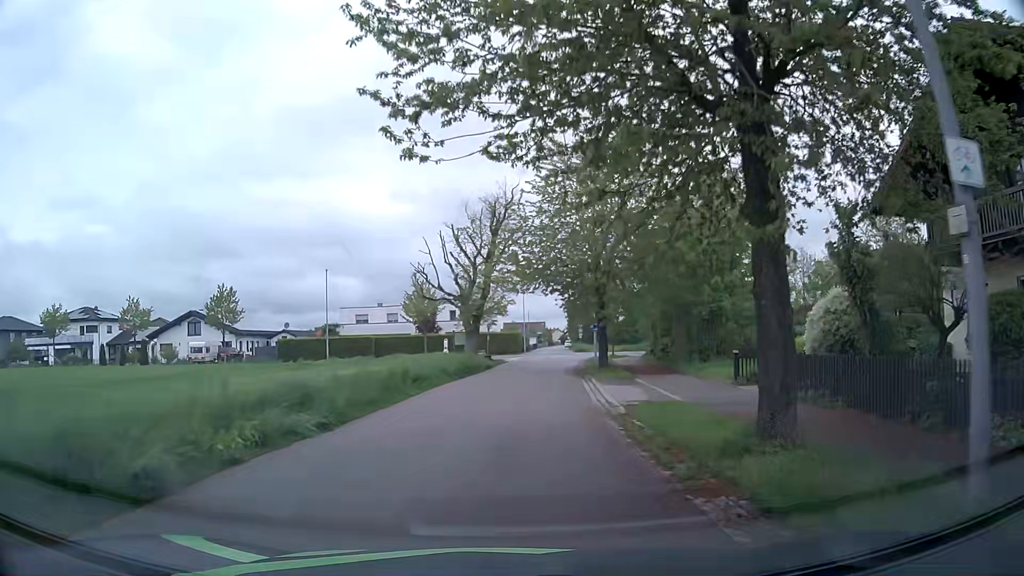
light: Day
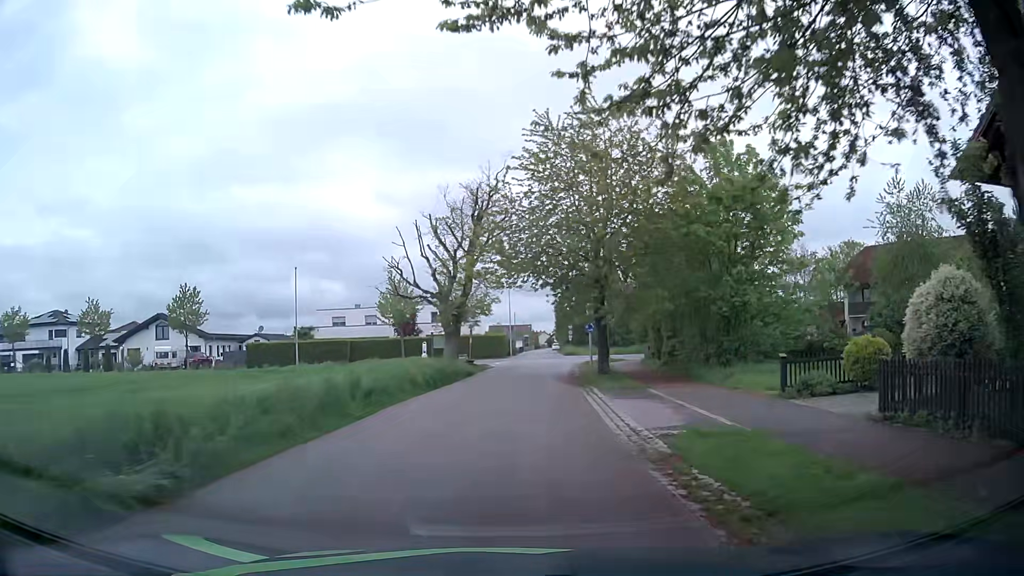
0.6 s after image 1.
(0.0, +4.8) m; +1°
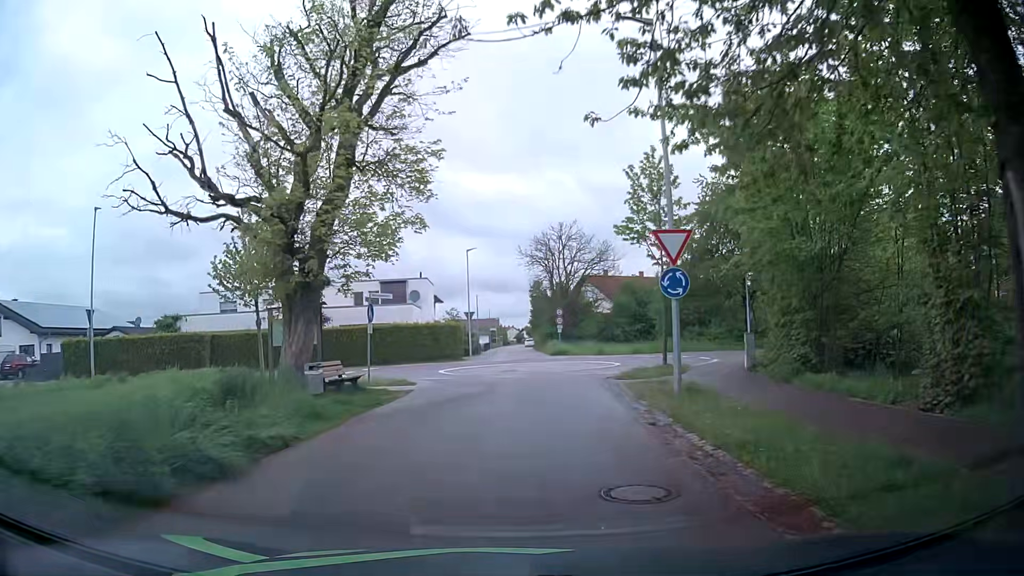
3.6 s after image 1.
(+0.8, +24.8) m; +3°
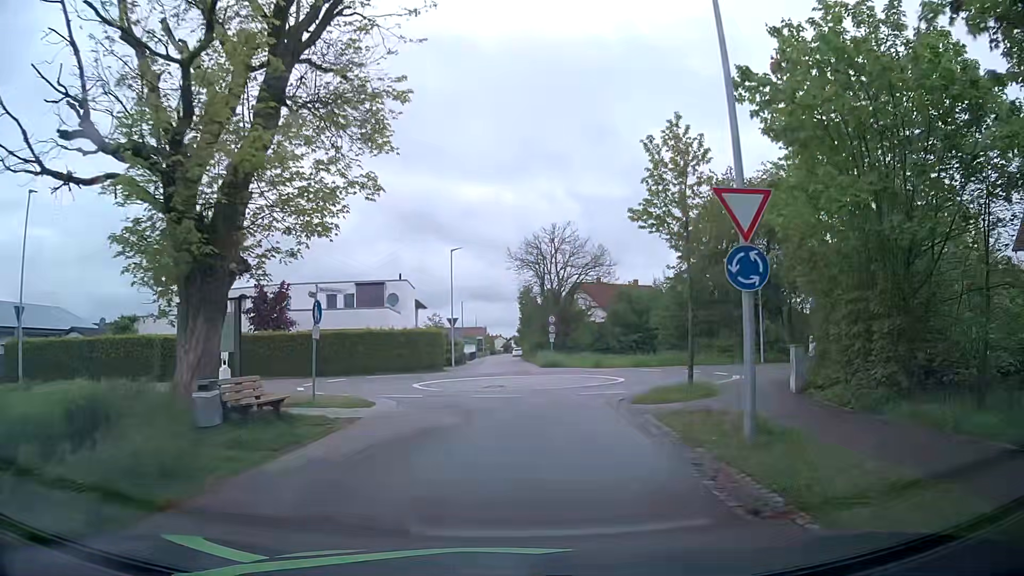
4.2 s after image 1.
(0.0, +4.7) m; +2°
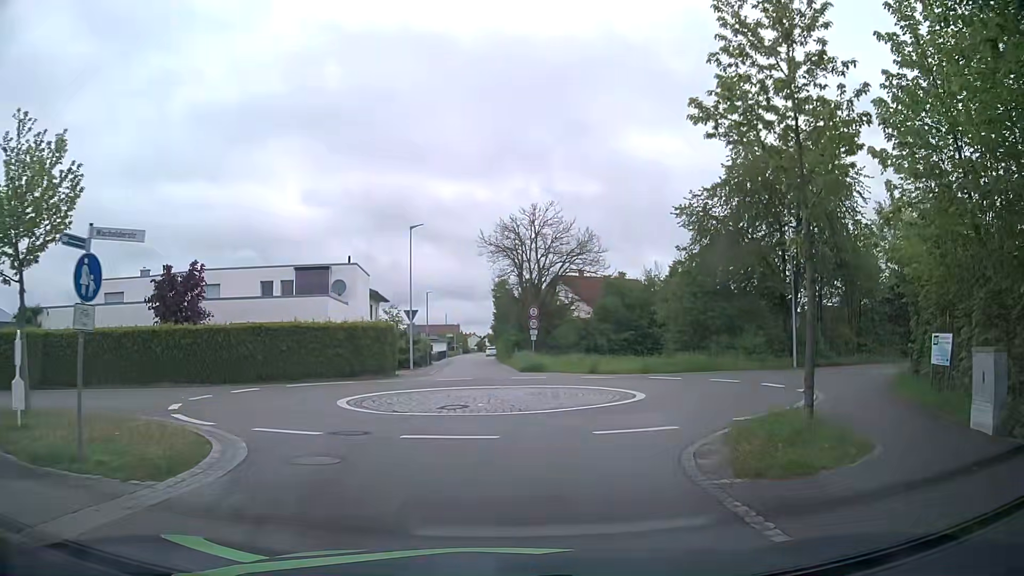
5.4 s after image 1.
(+0.1, +8.6) m; +2°
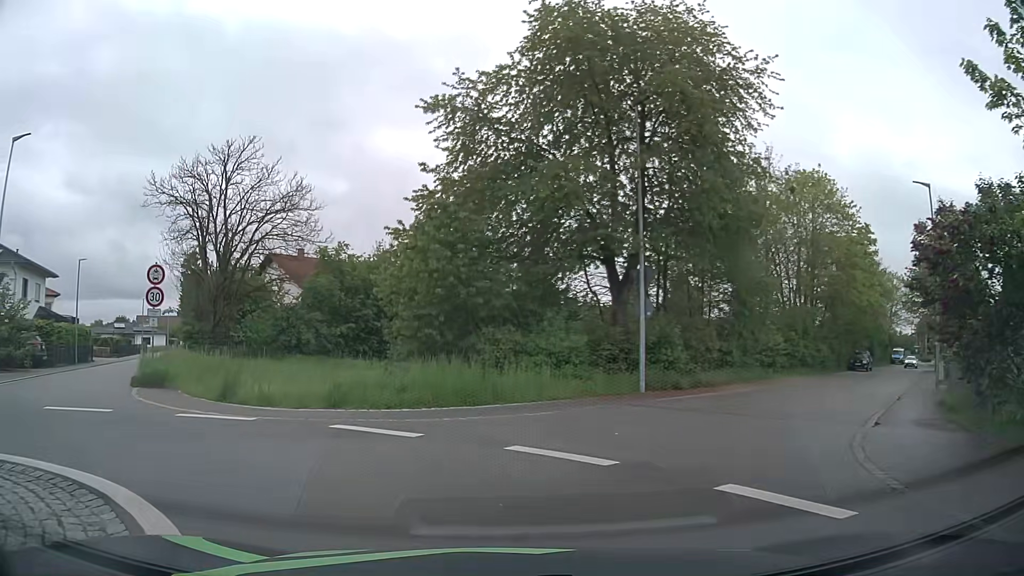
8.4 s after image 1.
(+3.4, +15.8) m; +22°
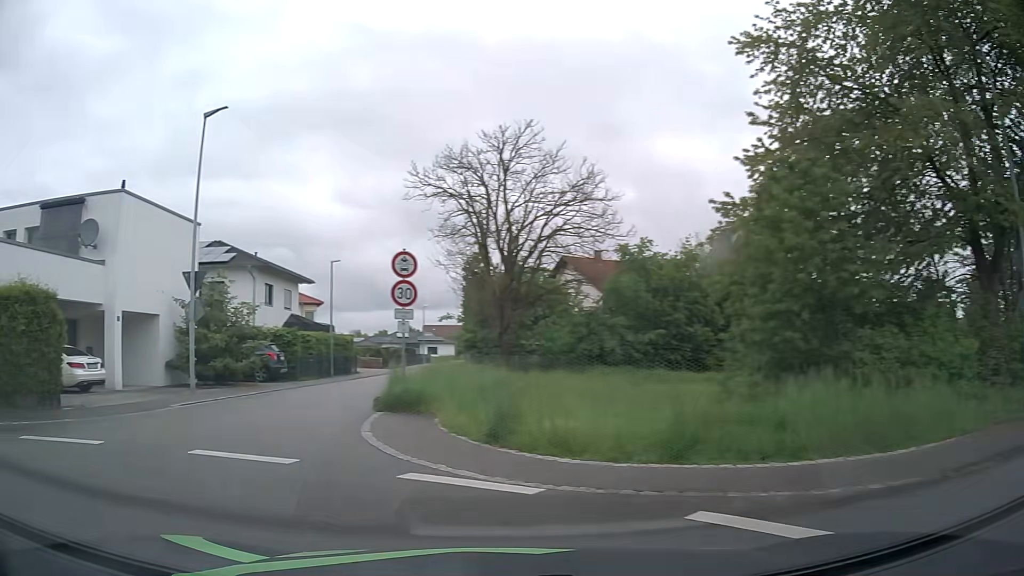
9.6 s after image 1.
(-0.9, +4.8) m; -25°
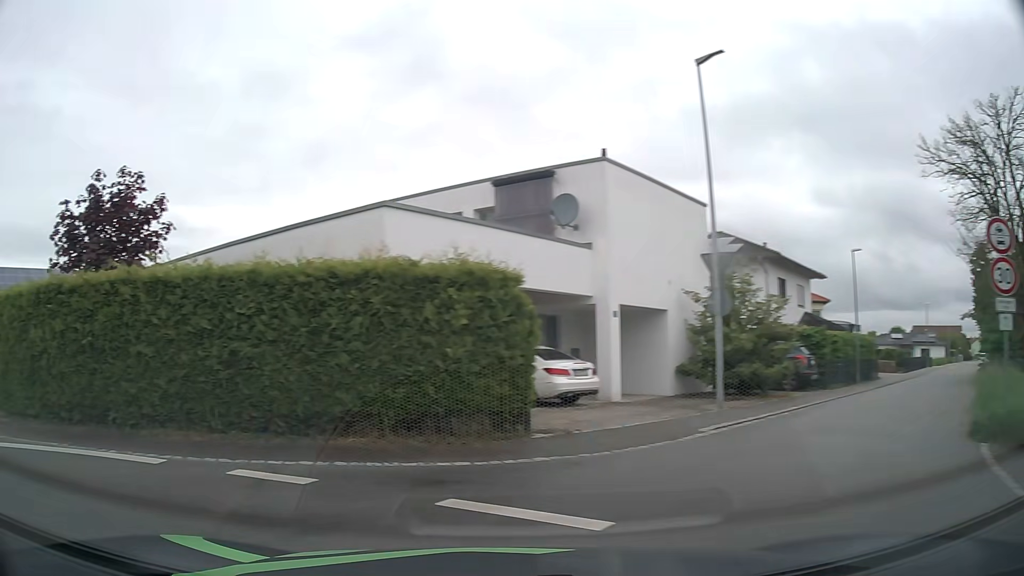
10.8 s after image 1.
(-1.5, +4.2) m; -41°
(-7, +5) (-13, -3) (-18, -11) (-24, -19) (-31, -26) (-37, -34) (-44, -42) (-50, -49) (-55, -58) (-60, -66) m
